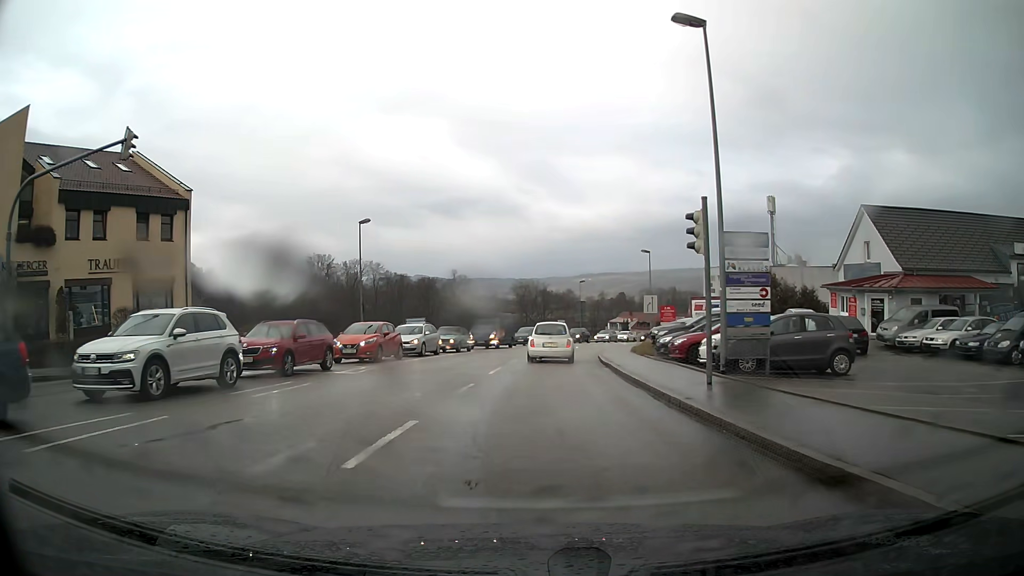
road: tertiary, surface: asphalt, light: Day
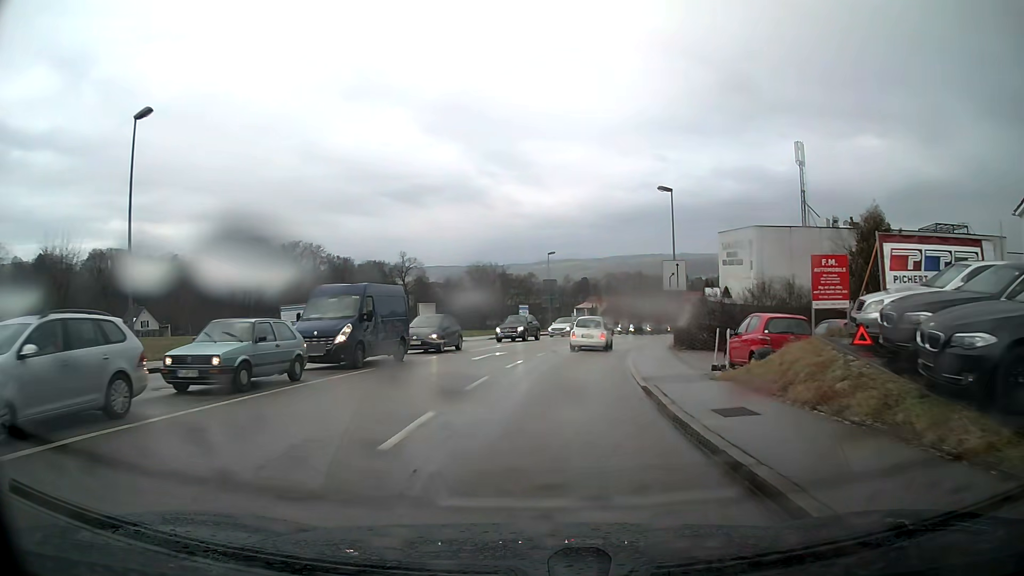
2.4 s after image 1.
(+0.6, +23.3) m; +4°
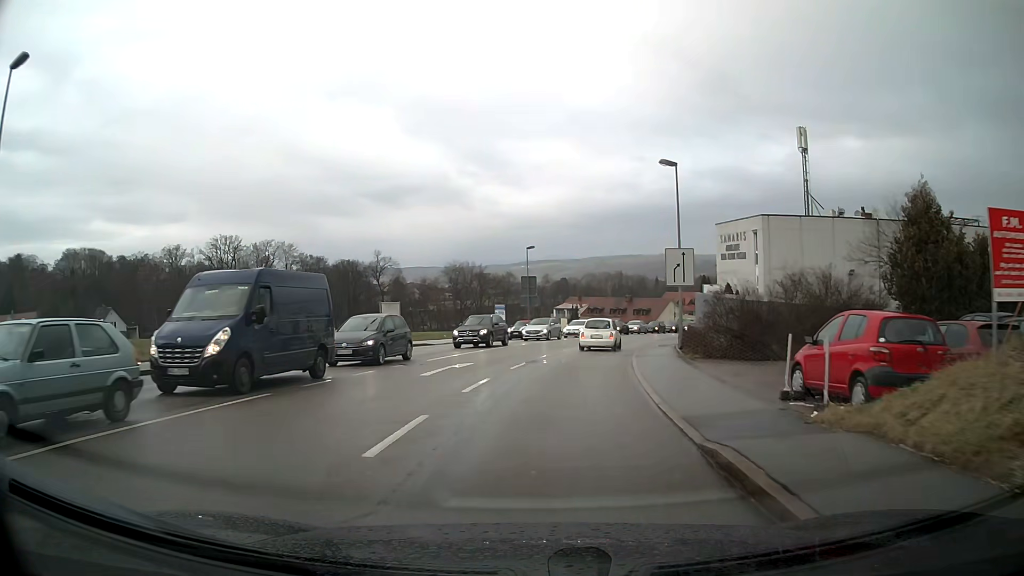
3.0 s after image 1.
(+0.1, +6.2) m; +2°
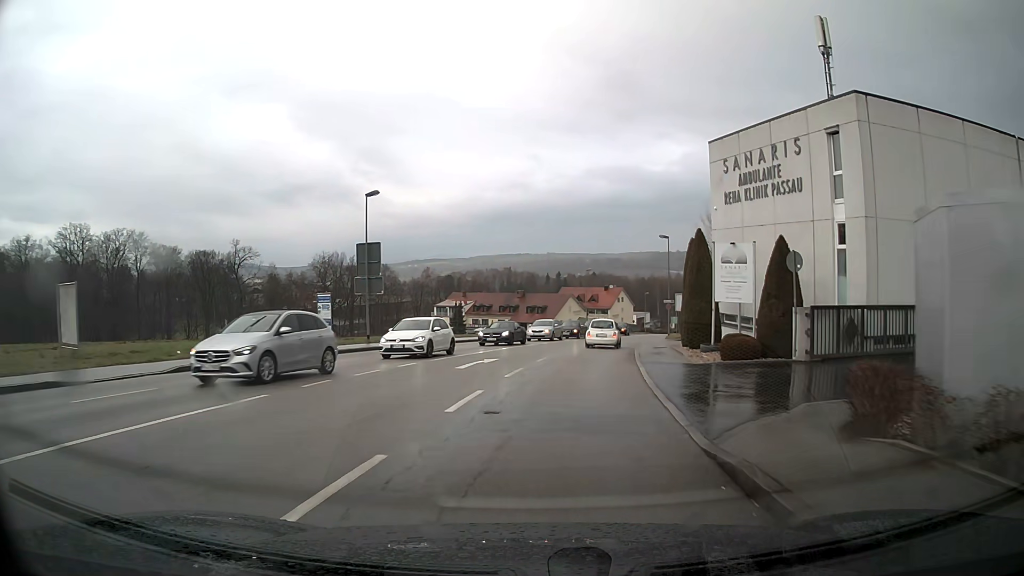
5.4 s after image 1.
(+2.2, +26.7) m; +10°
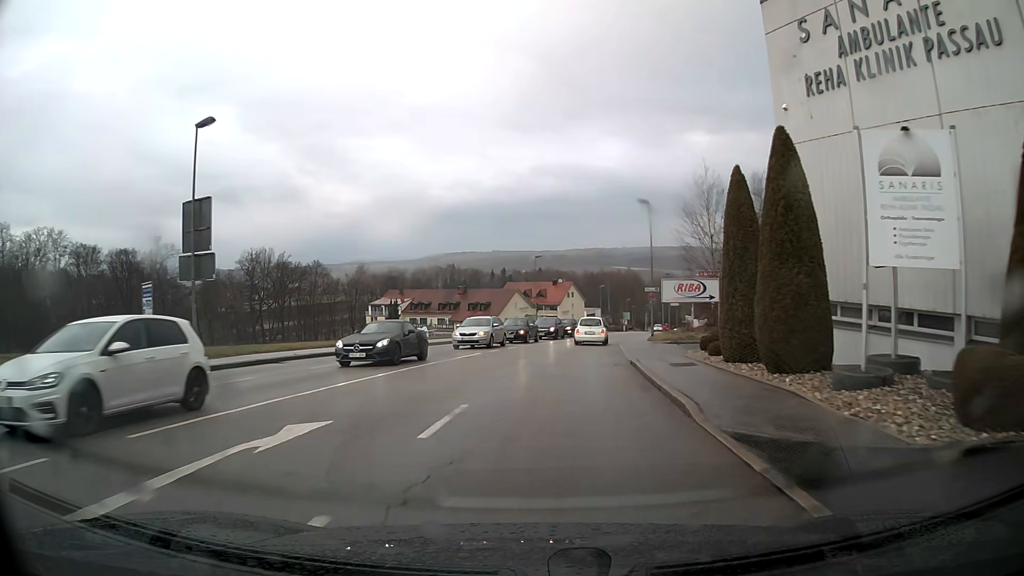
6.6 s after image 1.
(+0.6, +14.5) m; +4°
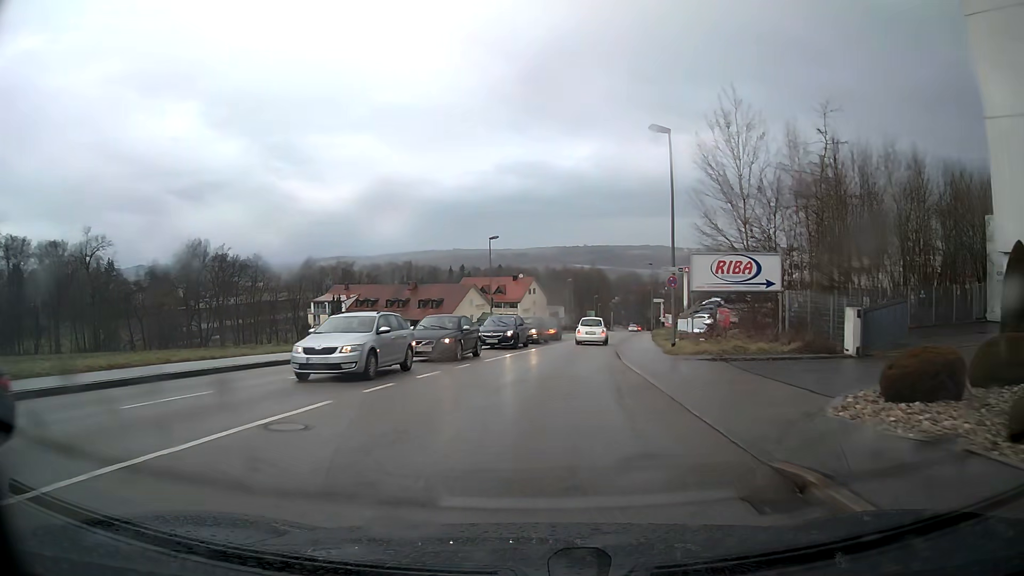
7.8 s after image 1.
(+0.5, +15.3) m; +4°
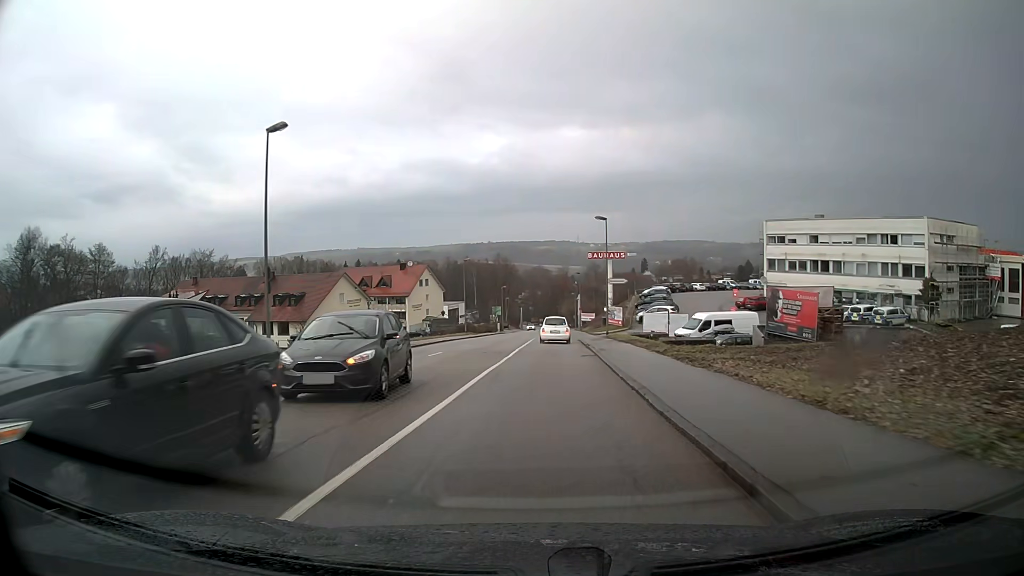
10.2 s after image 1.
(+2.3, +32.4) m; +8°
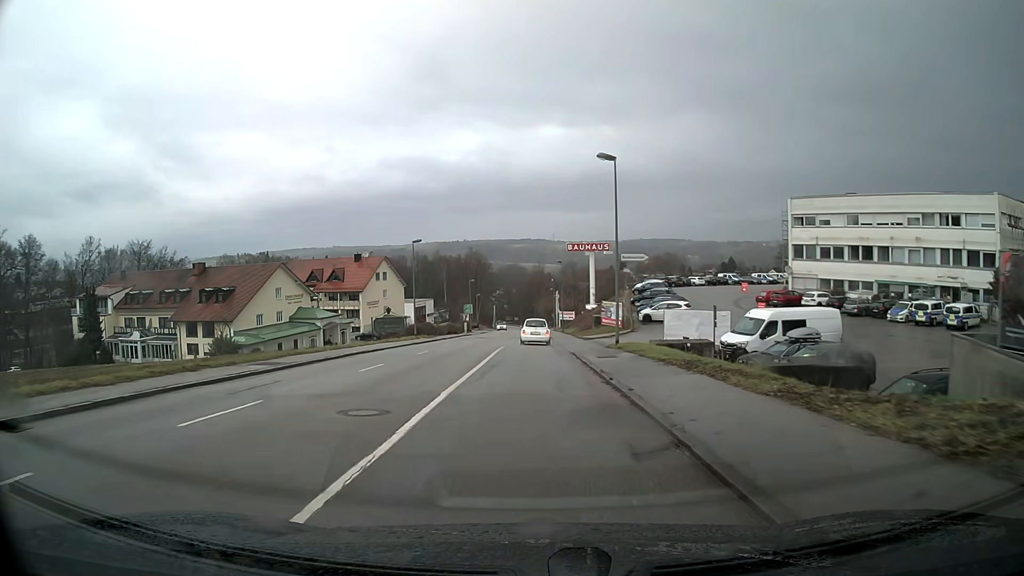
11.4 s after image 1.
(+0.2, +16.8) m; +1°
